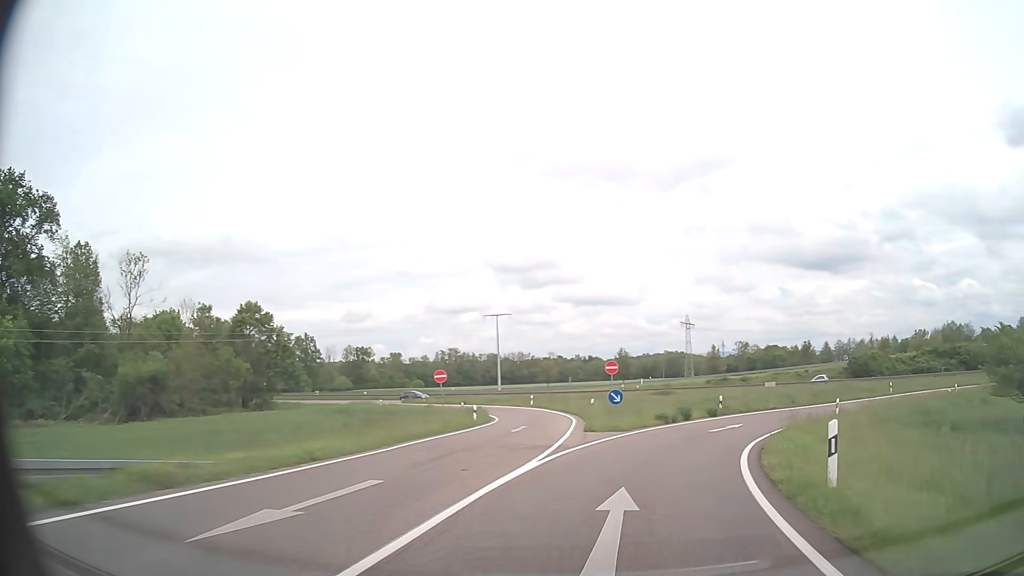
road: trunk_link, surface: asphalt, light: Day
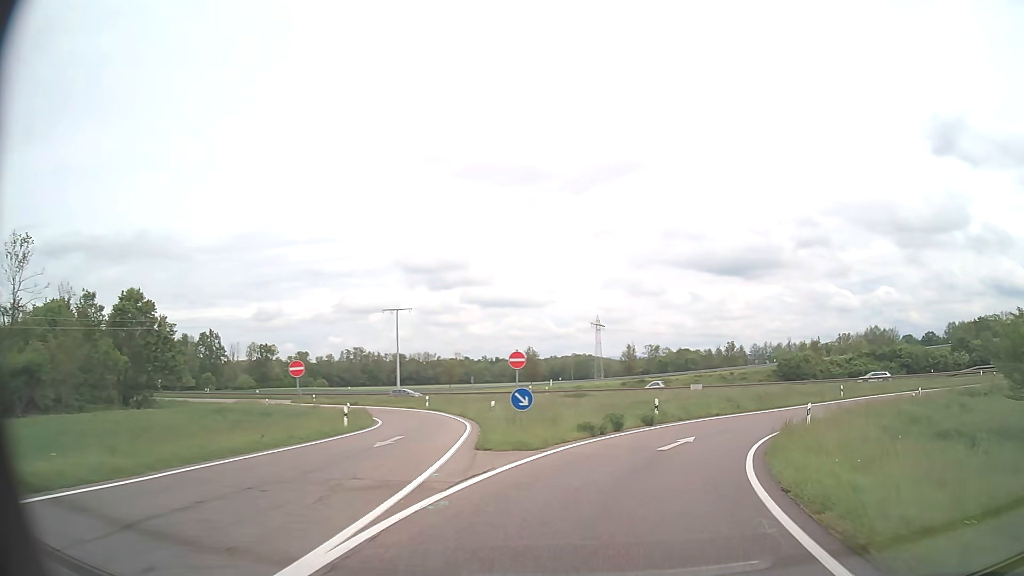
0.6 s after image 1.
(+0.5, +7.6) m; +8°
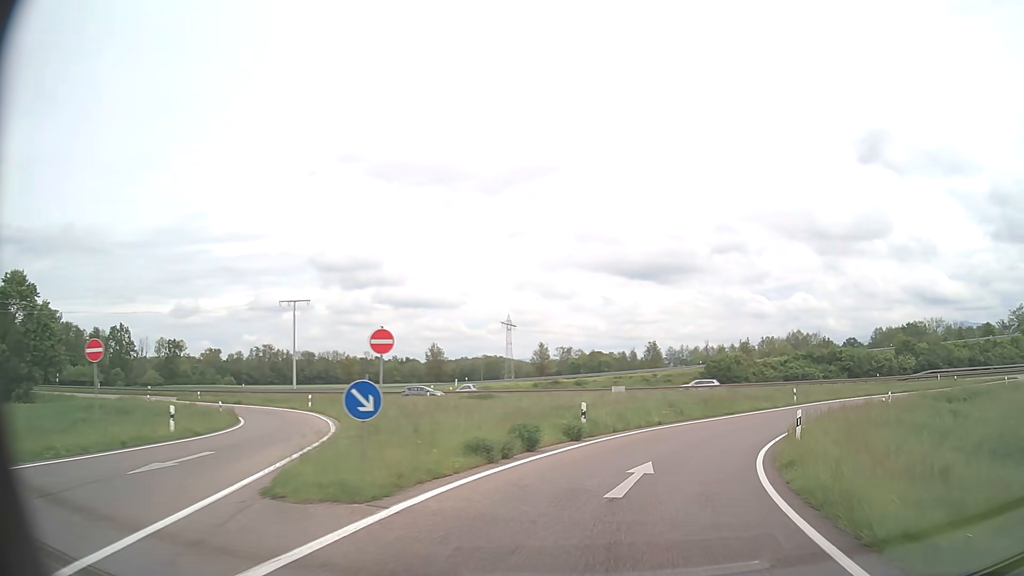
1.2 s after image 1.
(+0.5, +7.8) m; +8°
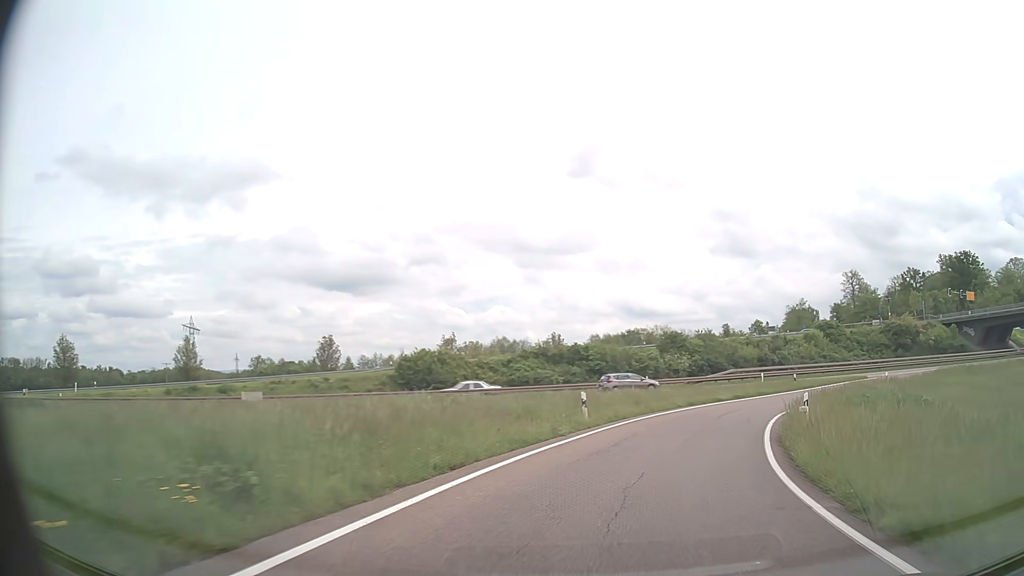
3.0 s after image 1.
(+5.2, +23.4) m; +26°
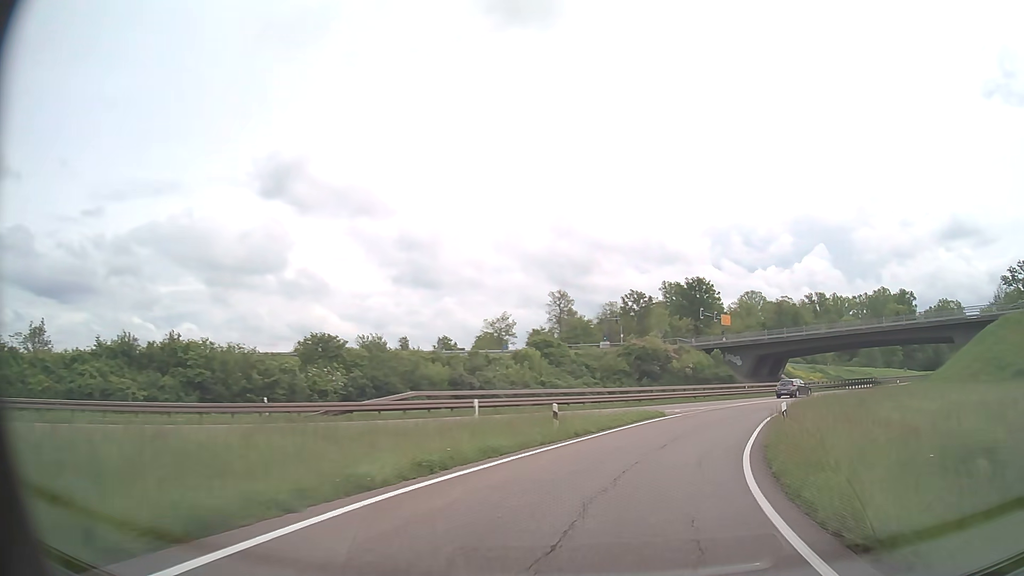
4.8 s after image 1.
(+5.9, +24.2) m; +27°
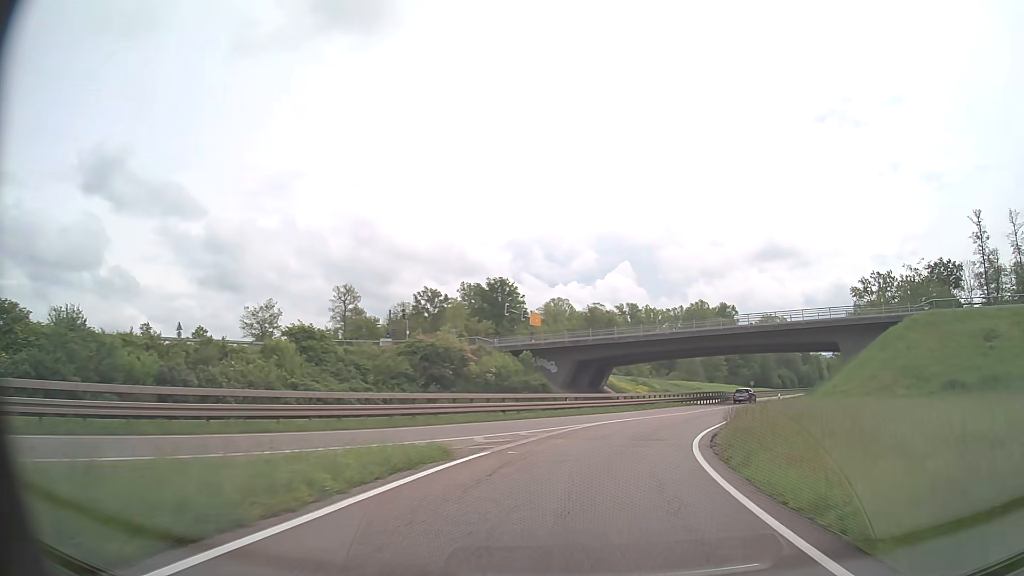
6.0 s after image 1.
(+2.7, +16.9) m; +18°
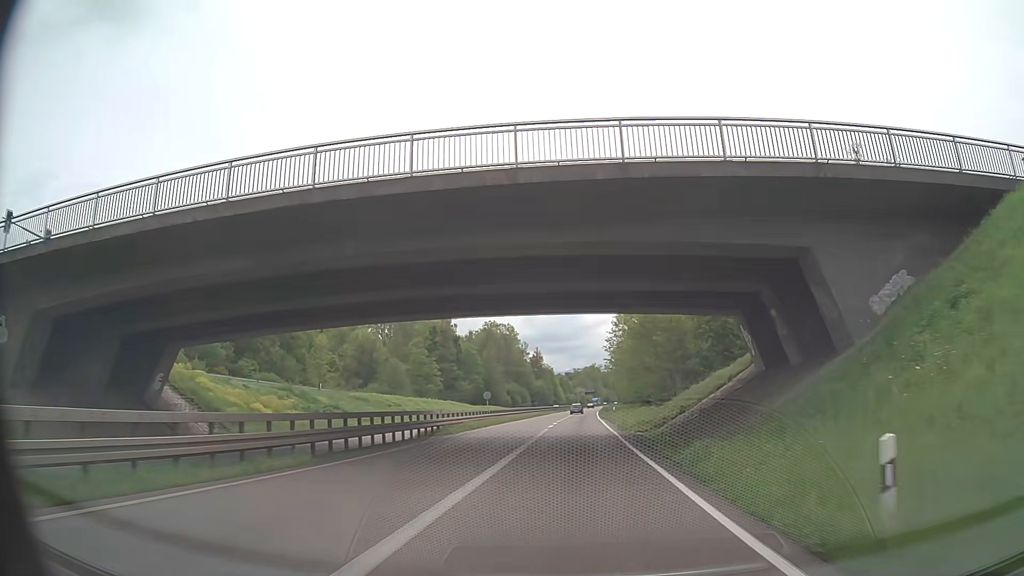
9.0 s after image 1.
(+11.5, +44.2) m; +24°
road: trunk
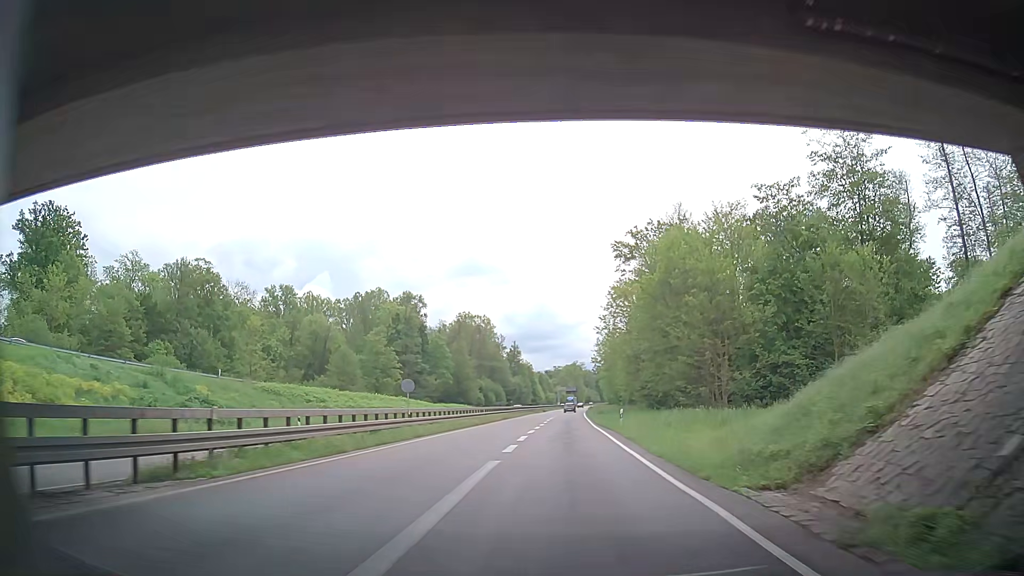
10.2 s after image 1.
(+0.4, +21.6) m; +2°
(0, +10) (0, +20) (0, +30) (+1, +40) (+1, +50) (+1, +60) (+1, +70) (+2, +80) (+2, +90) (+3, +100) m
